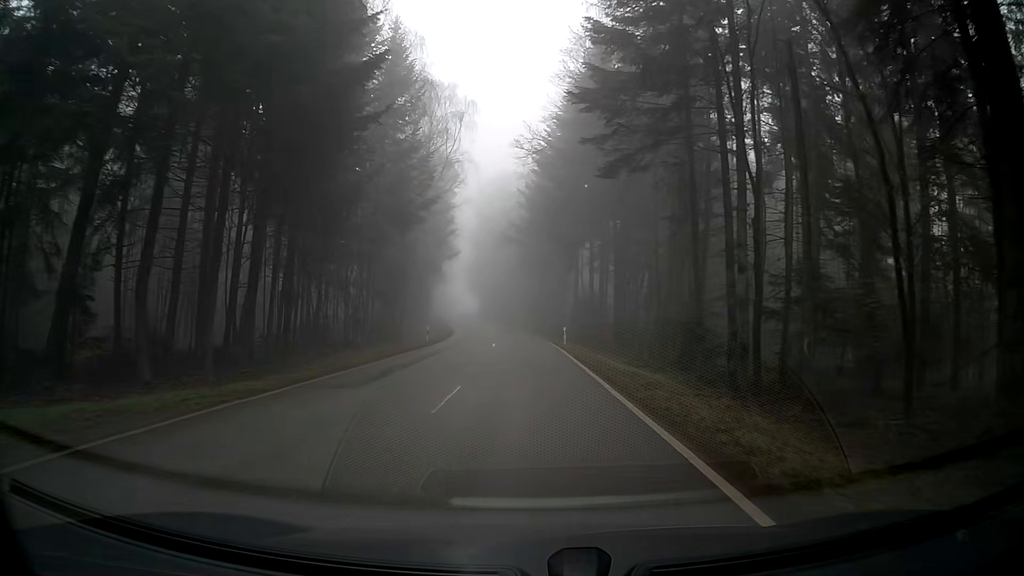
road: tertiary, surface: asphalt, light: Day
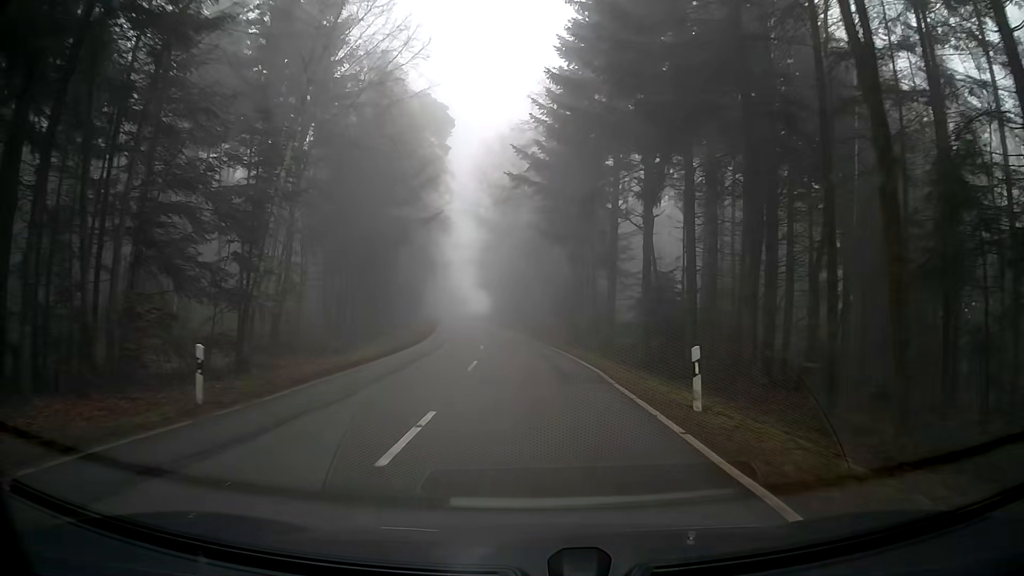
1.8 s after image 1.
(+0.4, +28.0) m; +2°
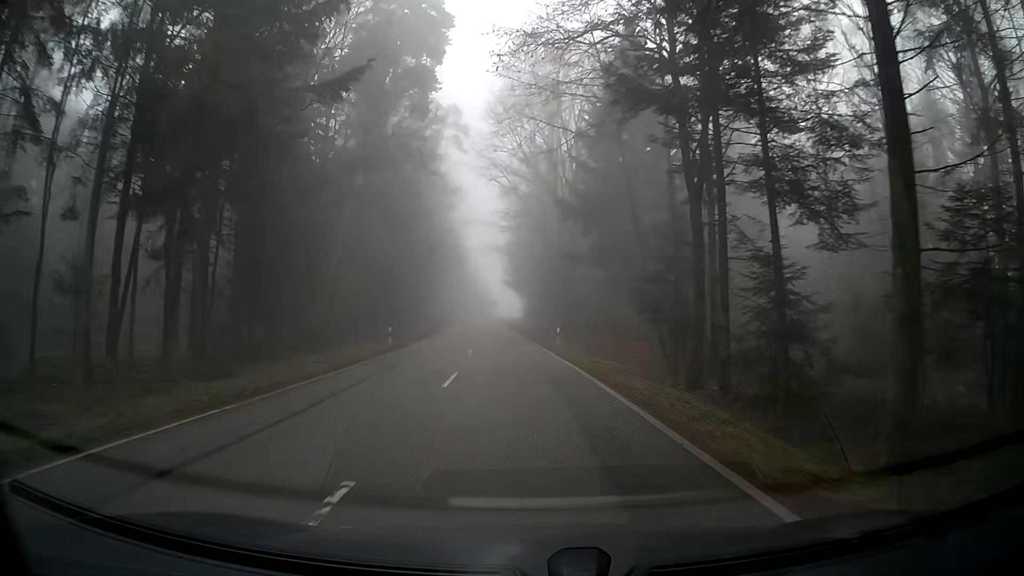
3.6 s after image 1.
(-1.3, +28.3) m; -5°
